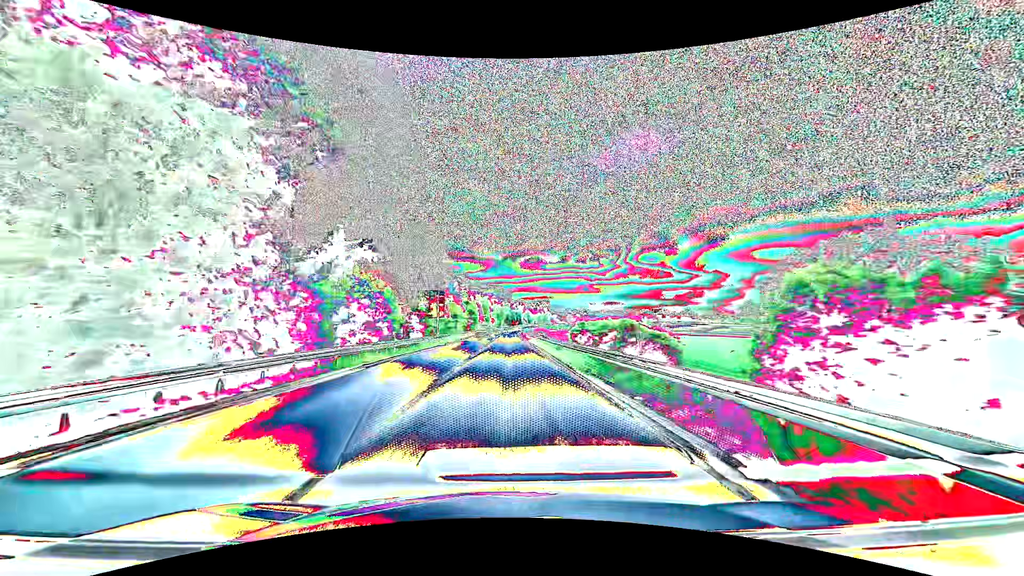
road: primary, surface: asphalt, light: Day
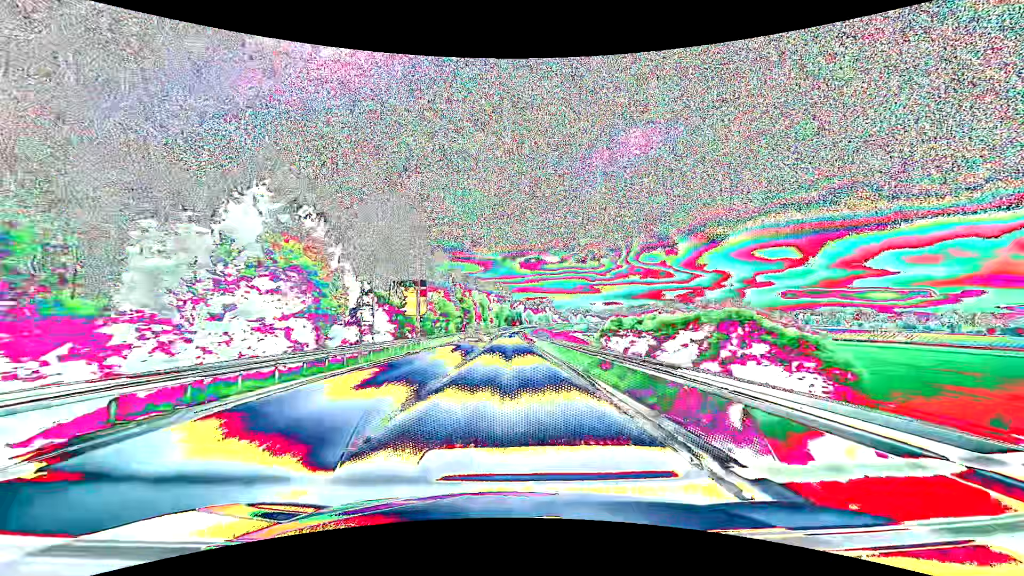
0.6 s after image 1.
(-0.1, +13.2) m; 0°
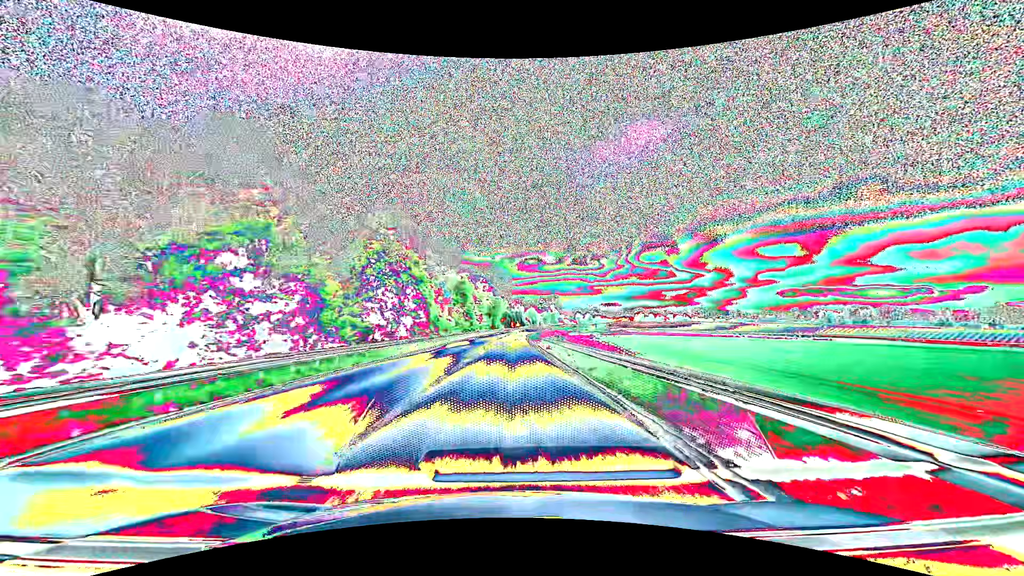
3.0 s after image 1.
(+0.1, +55.4) m; 0°
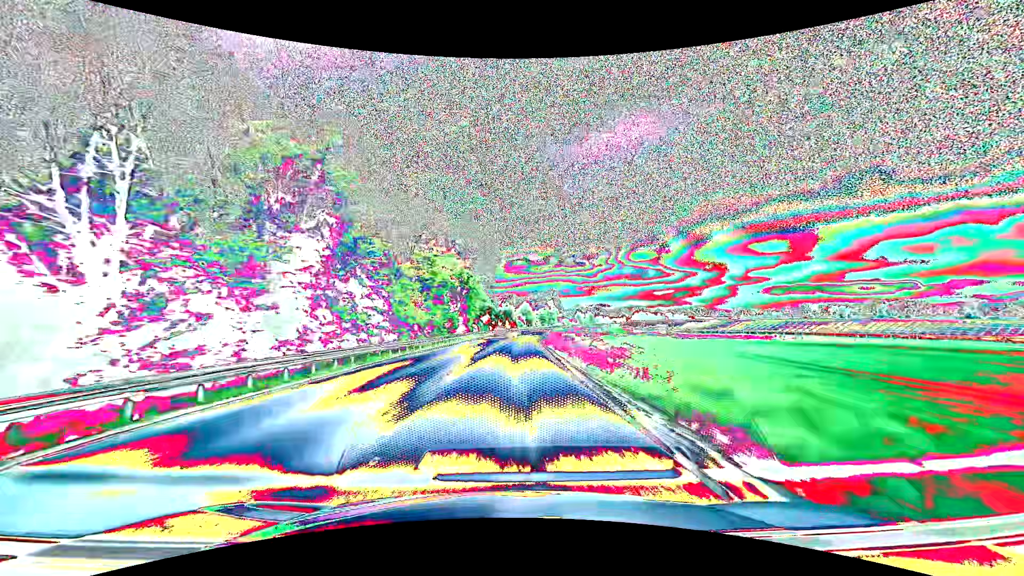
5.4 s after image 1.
(+0.4, +59.1) m; +1°
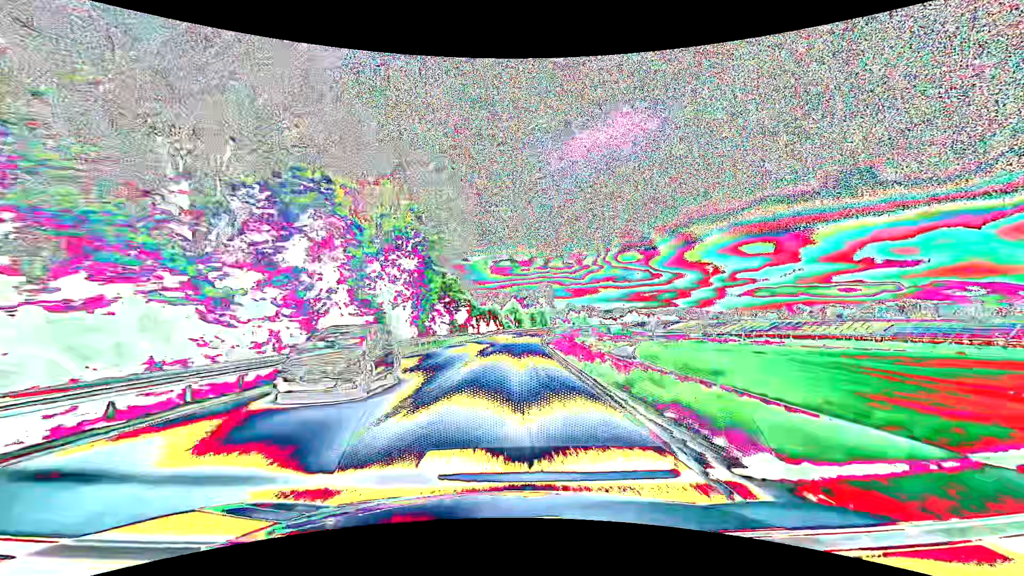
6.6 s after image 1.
(+0.4, +30.4) m; +2°
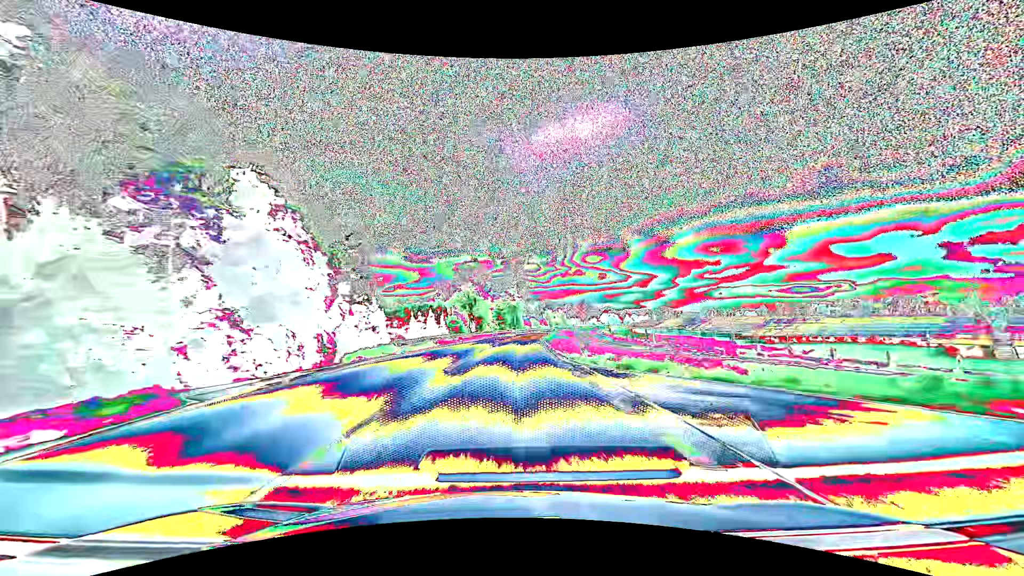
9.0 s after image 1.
(+2.0, +61.6) m; +4°
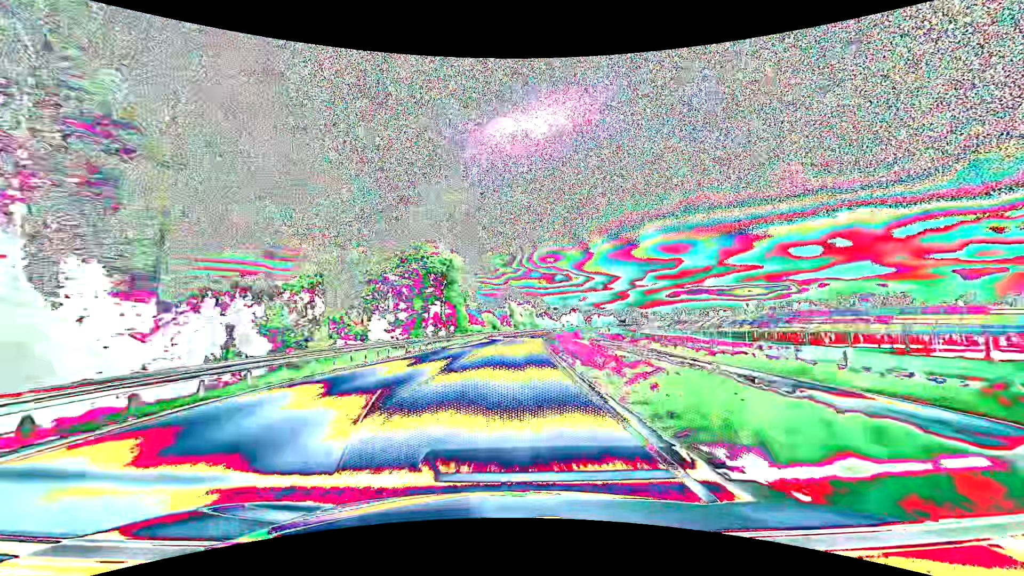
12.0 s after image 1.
(+3.6, +77.9) m; +5°
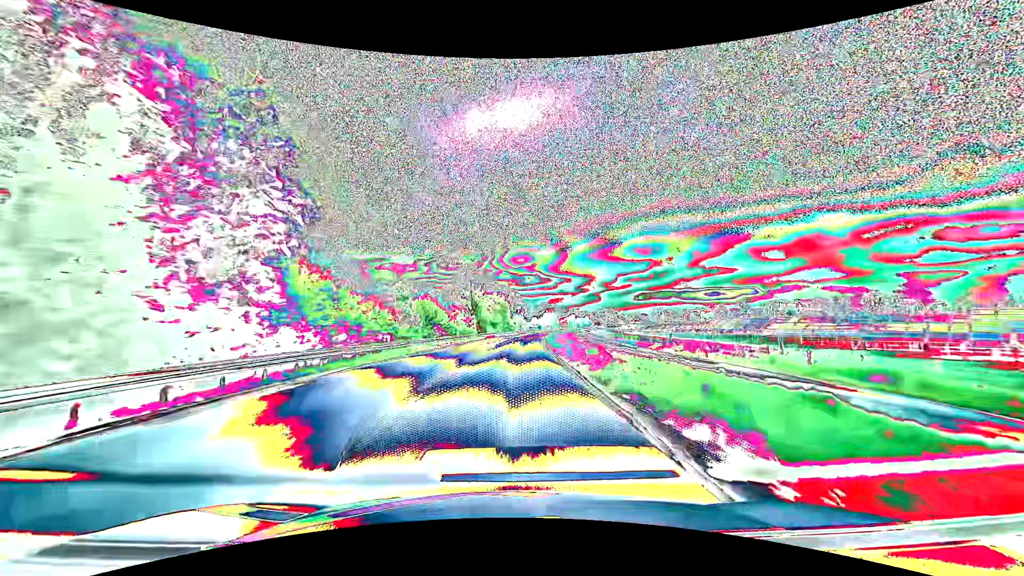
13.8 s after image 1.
(+1.4, +47.1) m; +3°
(0, +10) (0, +20) (+1, +30) (+1, +40) (+2, +50) (+2, +60) (+3, +70) (+4, +80) (+5, +90) (+6, +100) m
